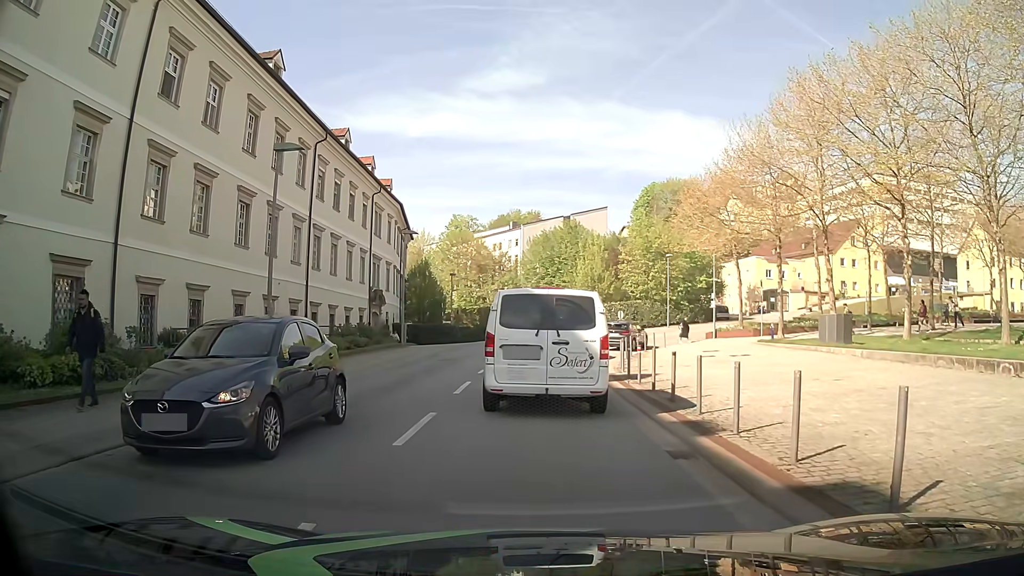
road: tertiary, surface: asphalt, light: Day
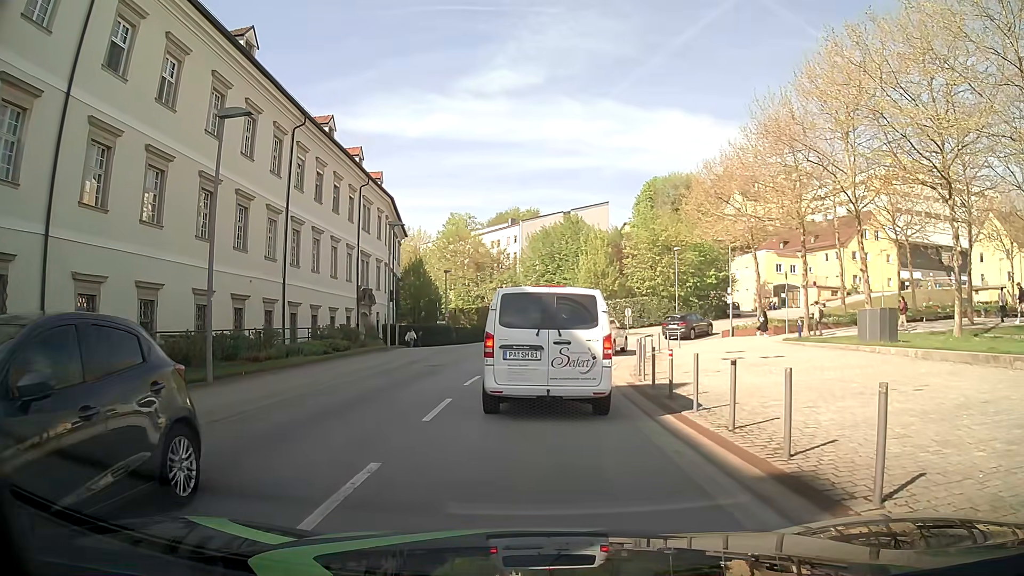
(0.0, +3.8) m; 0°
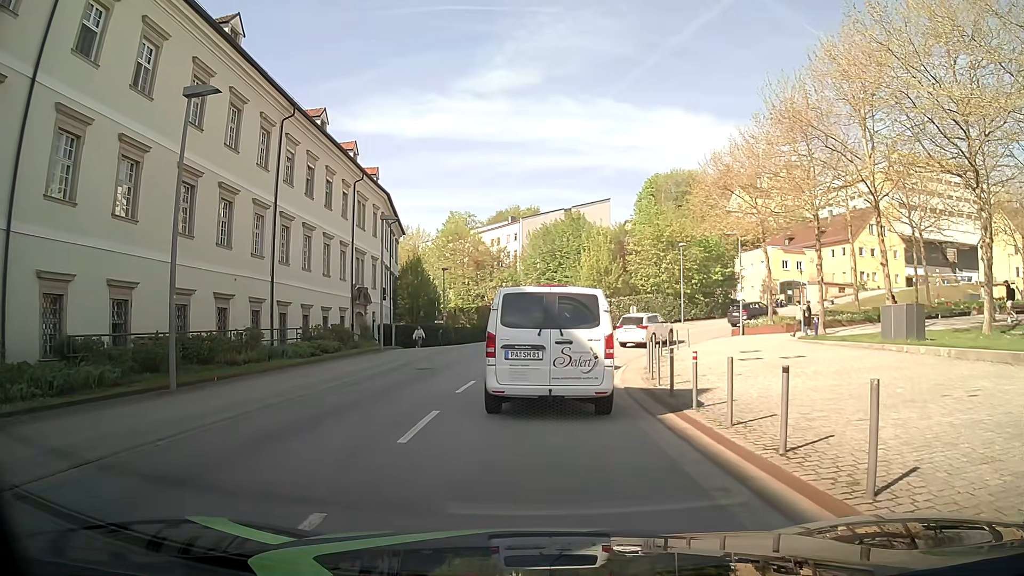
(0.0, +1.8) m; -1°
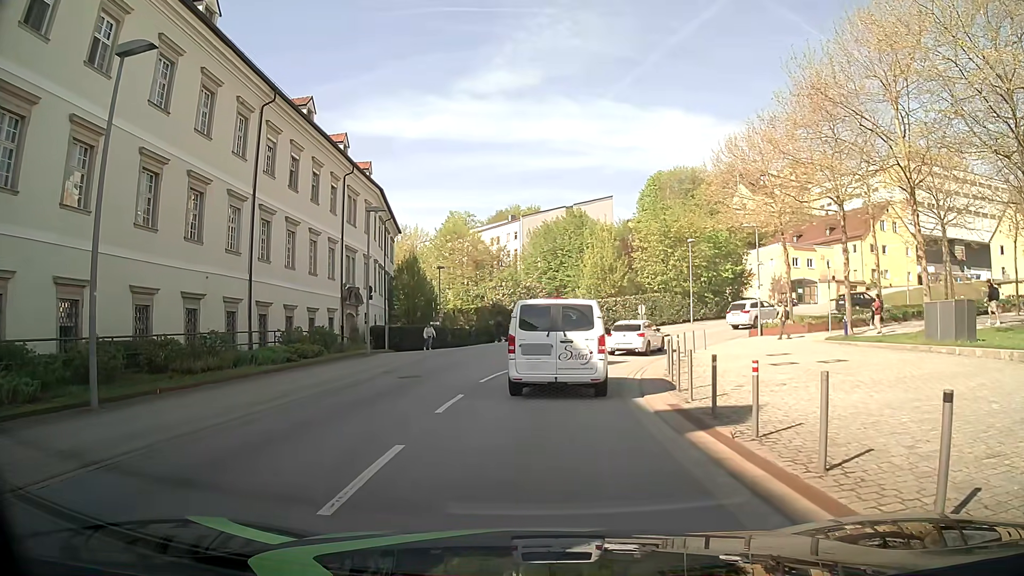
(0.0, +3.1) m; +1°
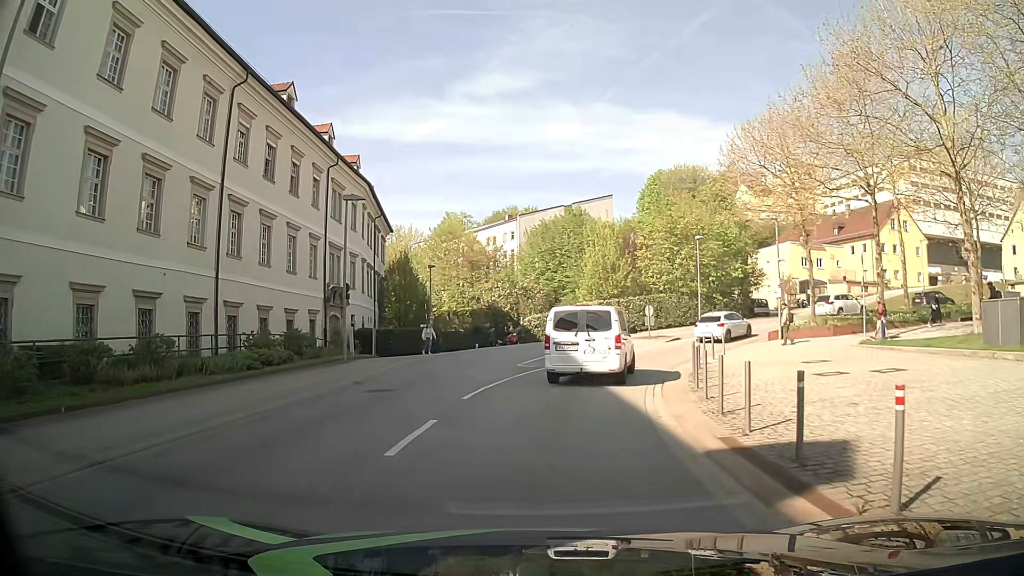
(0.0, +3.7) m; +1°
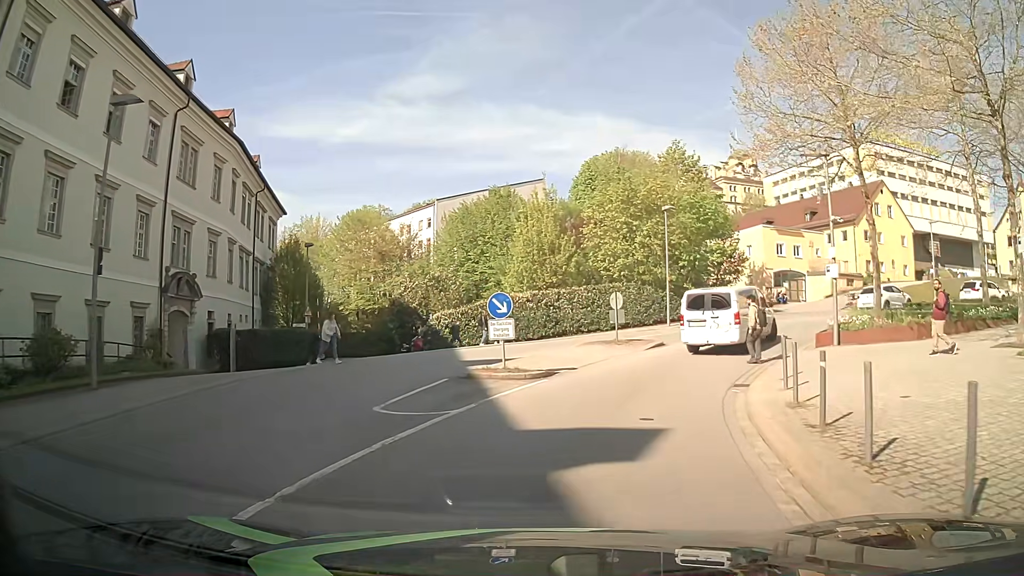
(+0.2, +13.3) m; +5°
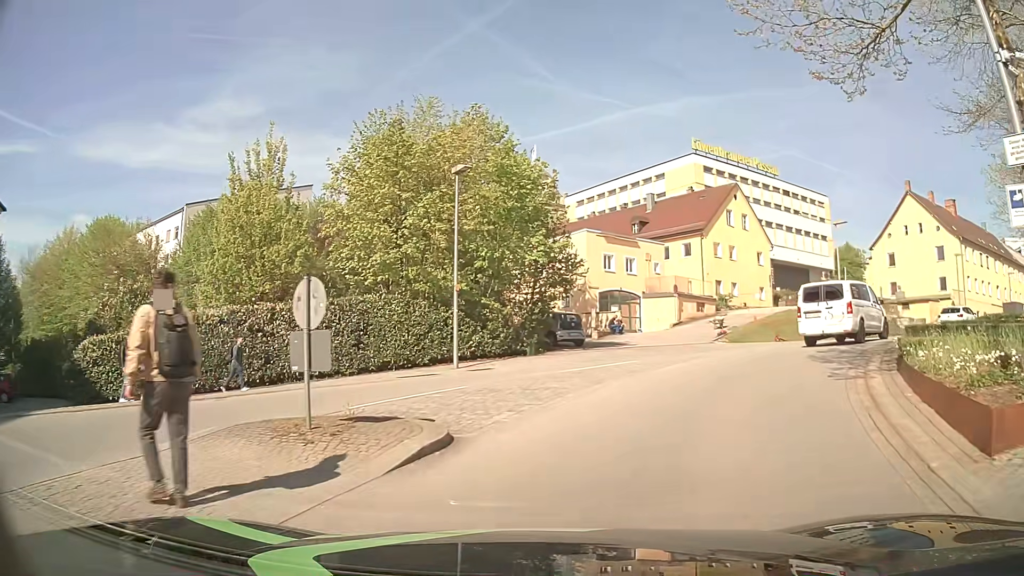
(+2.3, +15.3) m; +19°
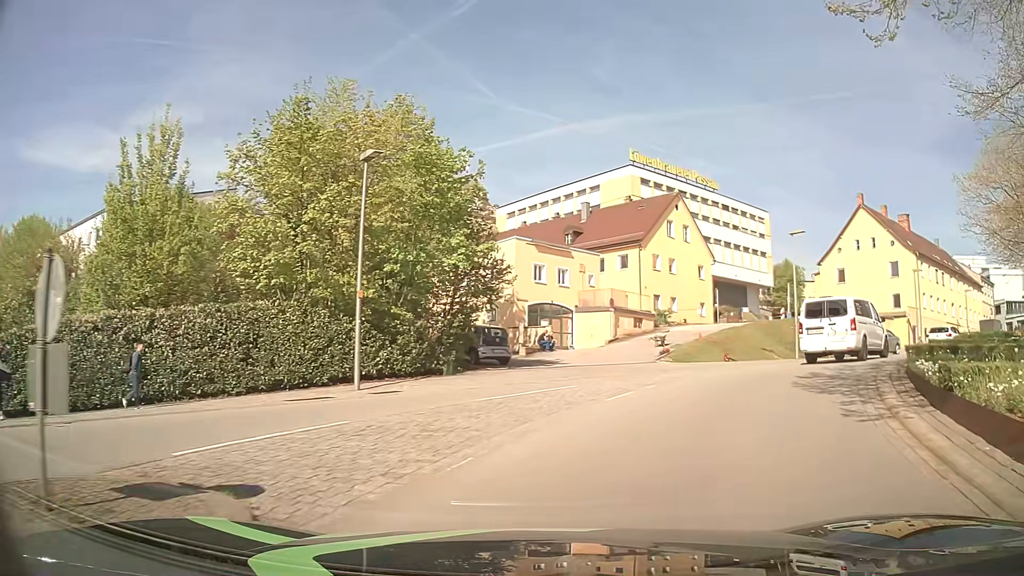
(+0.1, +3.6) m; +5°
